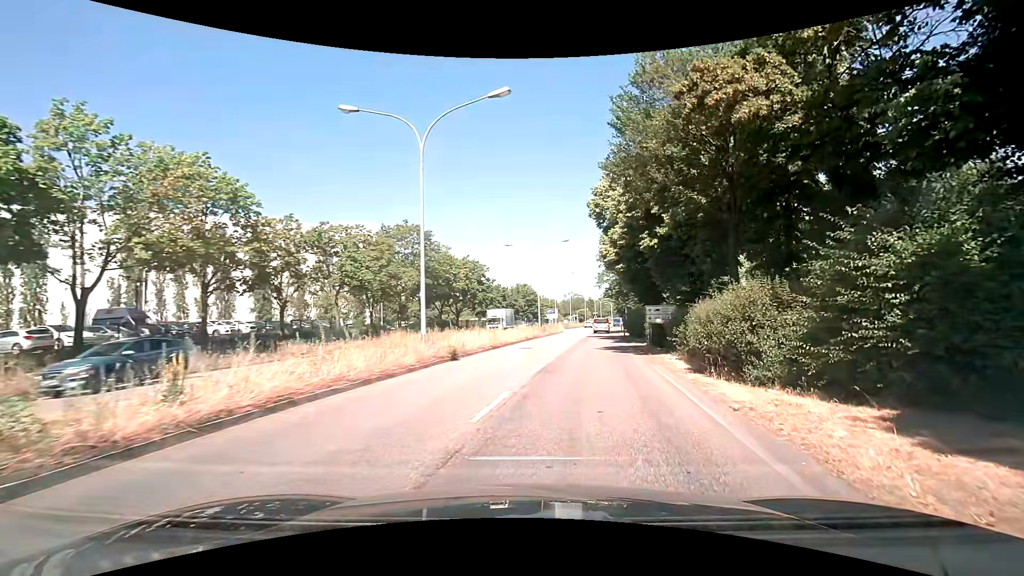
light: Day
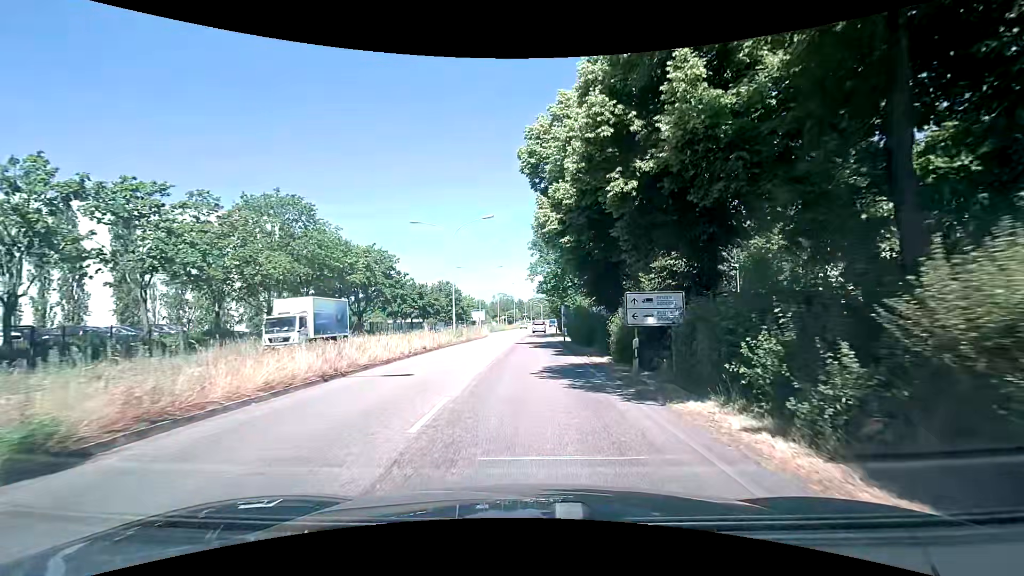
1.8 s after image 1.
(+1.2, +12.7) m; +8°
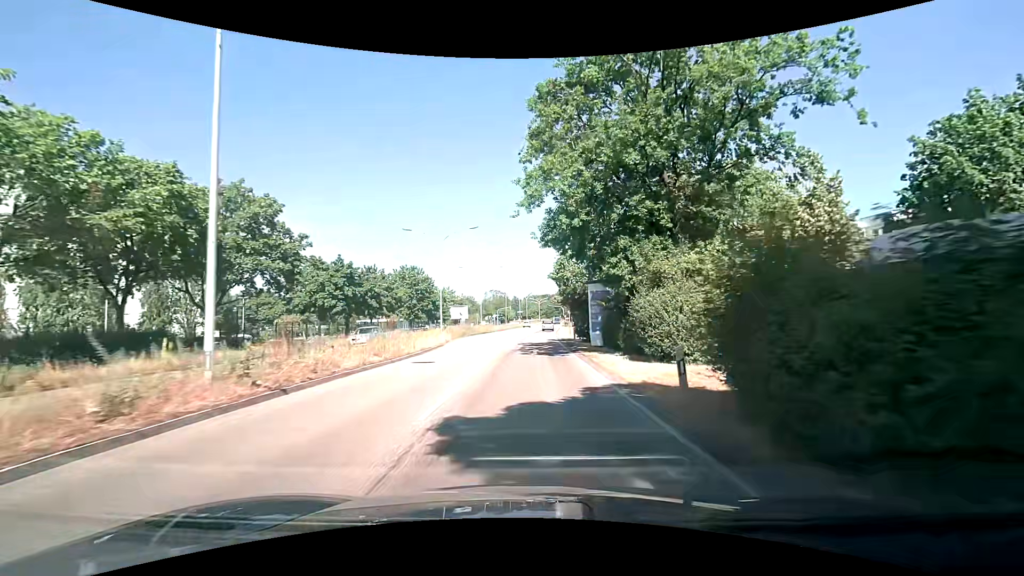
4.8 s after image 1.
(+0.1, +29.7) m; +1°
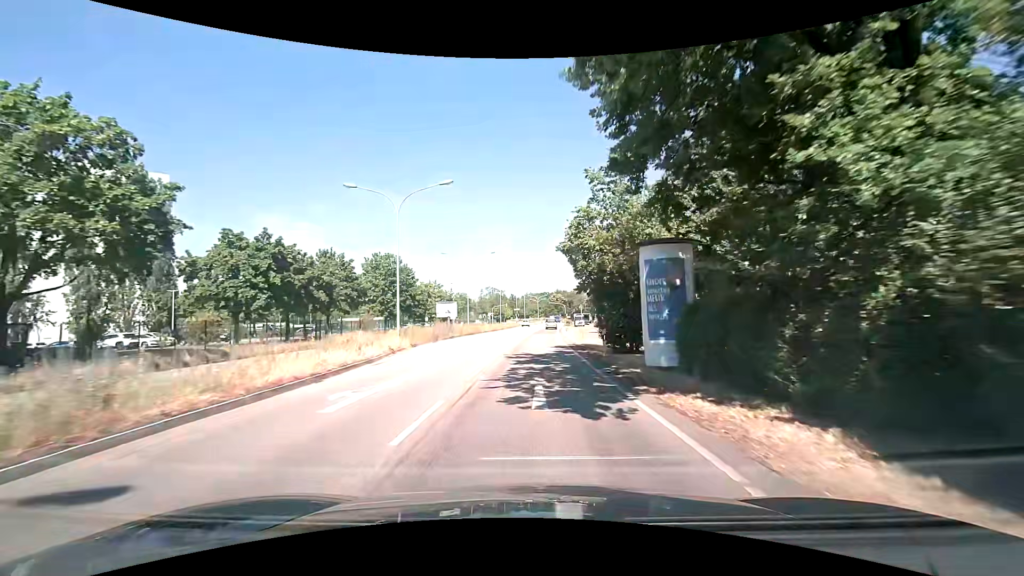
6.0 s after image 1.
(0.0, +13.7) m; 0°
(0, +10) (0, +20) (0, +30) (+1, +40) (+1, +50) (+2, +60) (+2, +70) (+3, +80) (+4, +90) (+5, +100) m
